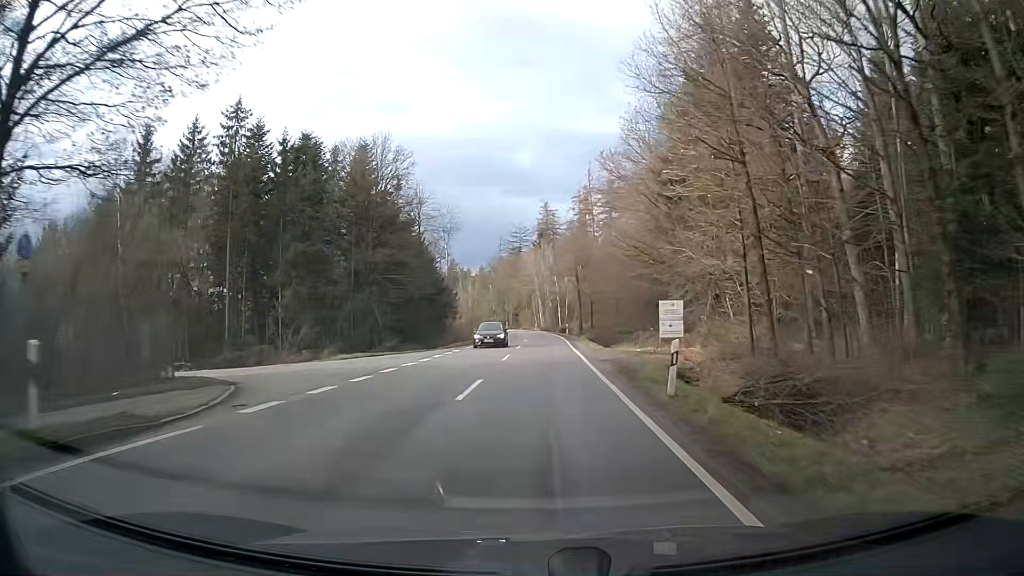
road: tertiary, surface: asphalt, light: Day
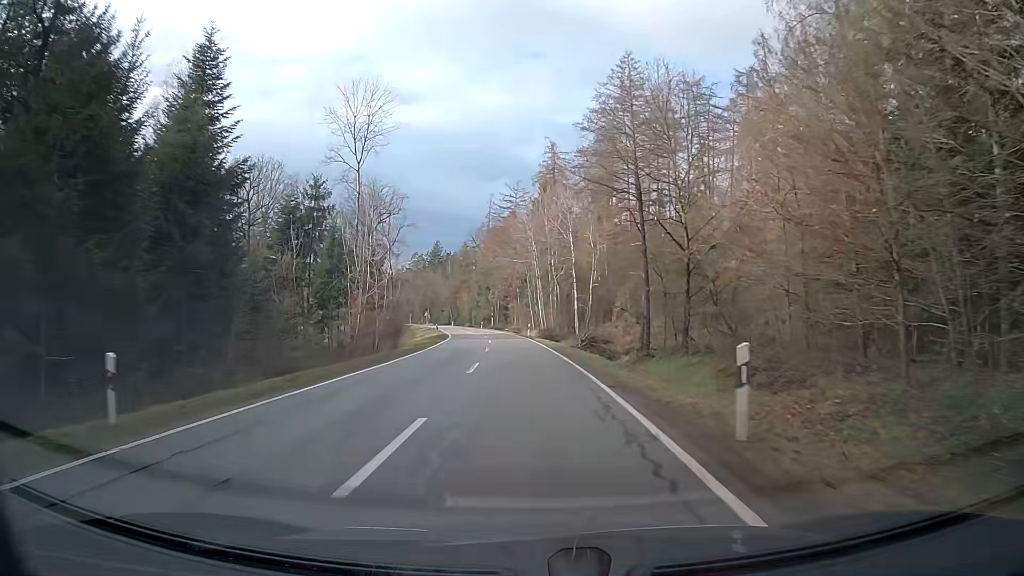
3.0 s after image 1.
(+0.6, +54.7) m; 0°
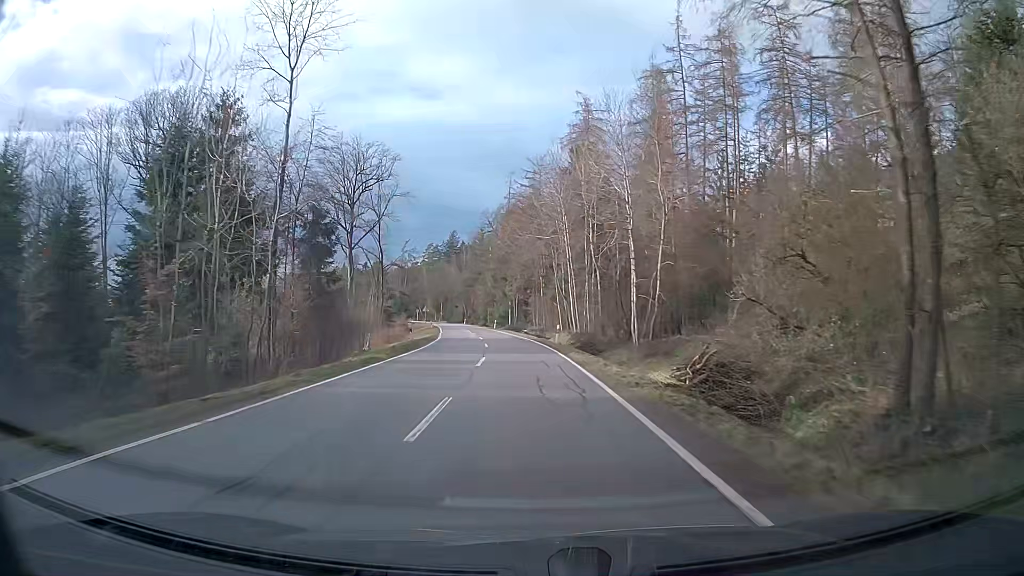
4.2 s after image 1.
(-0.3, +21.9) m; -2°
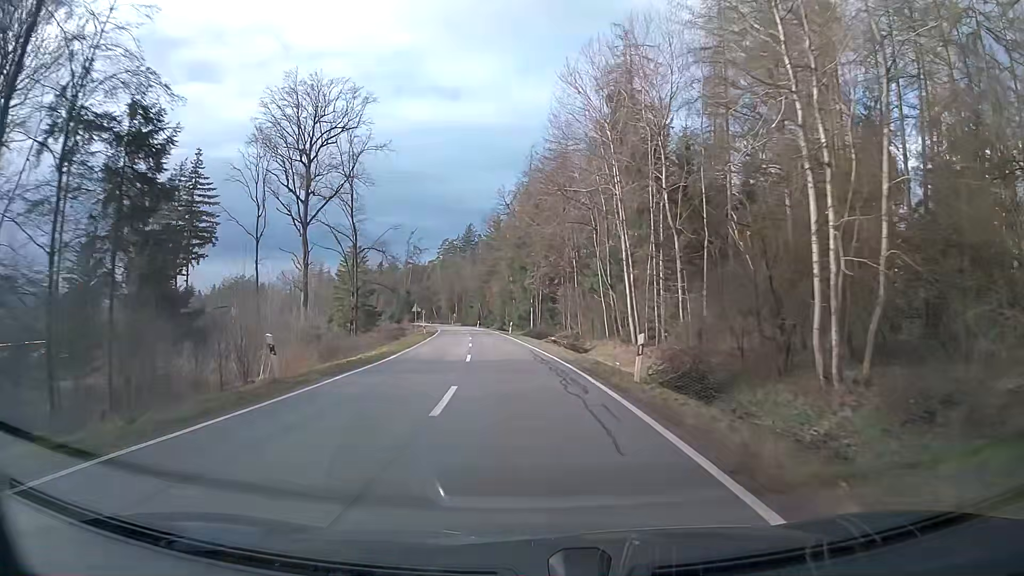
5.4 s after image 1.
(-0.4, +22.1) m; -2°
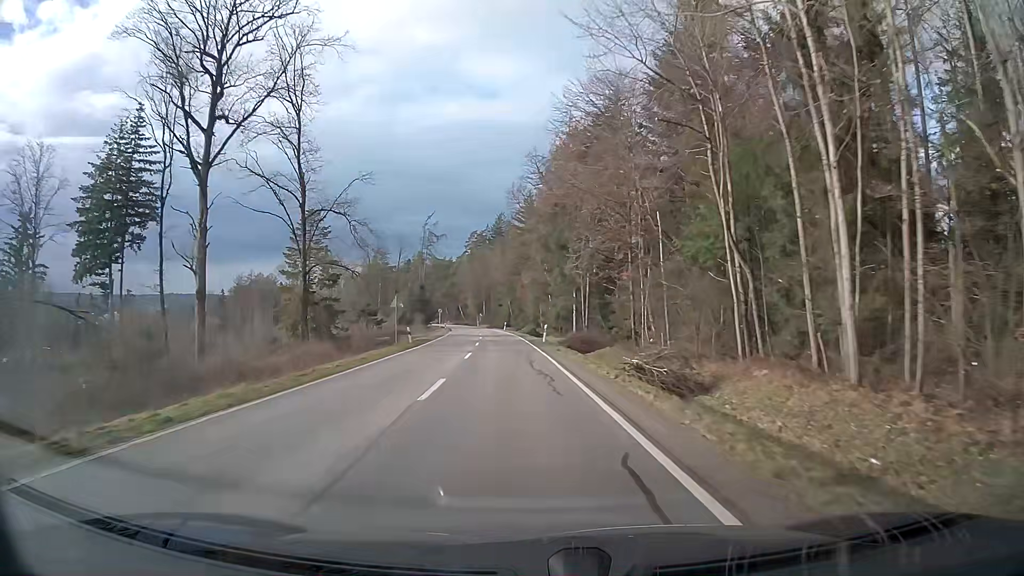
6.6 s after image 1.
(-0.6, +22.2) m; -3°
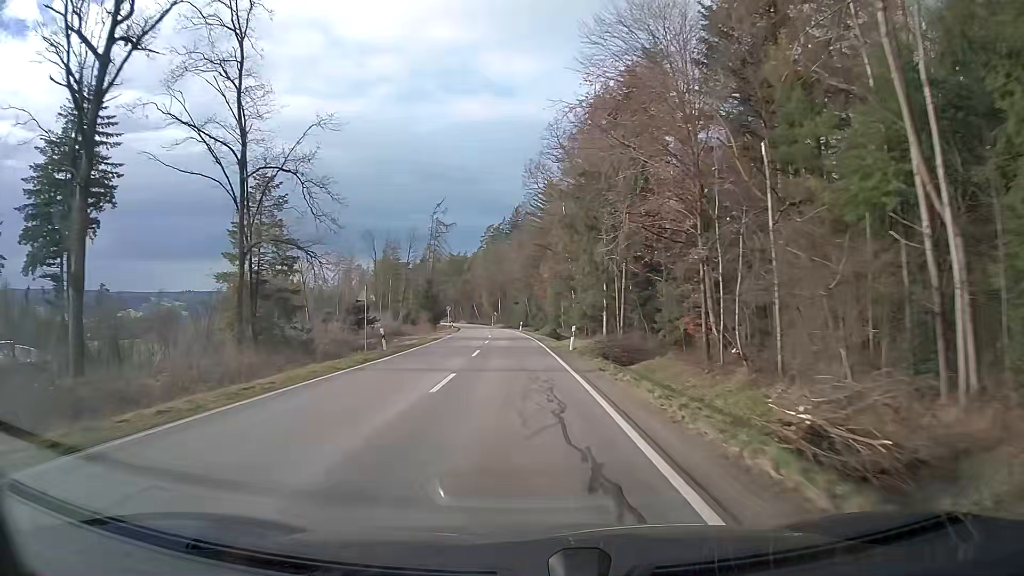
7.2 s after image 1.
(-0.1, +11.2) m; -1°
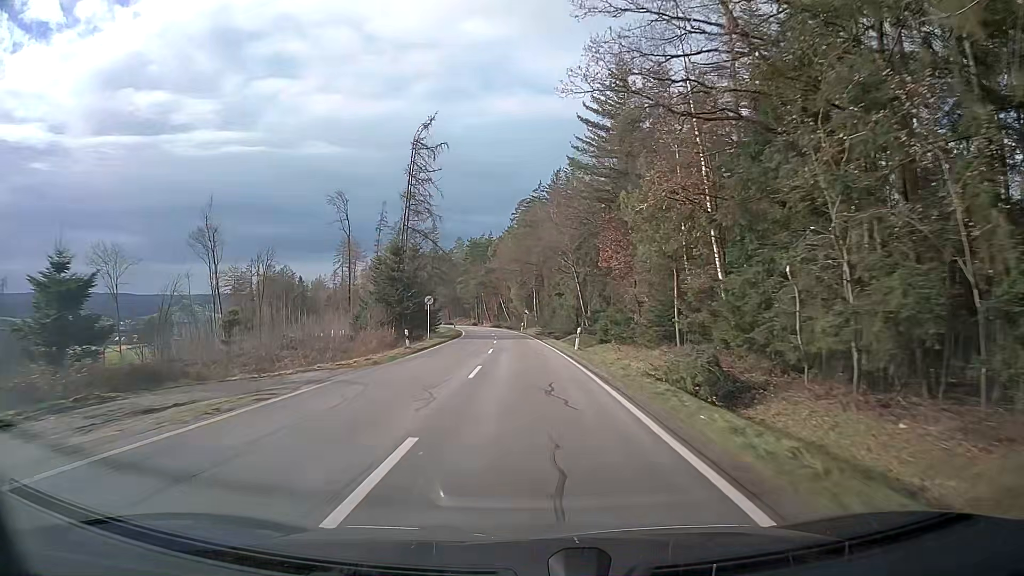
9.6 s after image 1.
(-1.4, +44.8) m; -3°
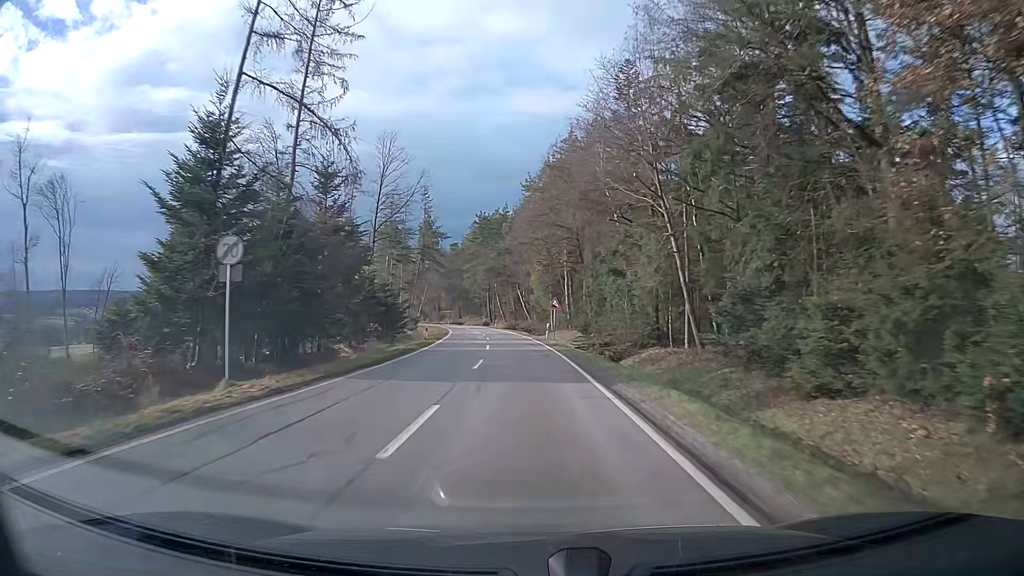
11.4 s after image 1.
(-0.6, +33.6) m; -2°
